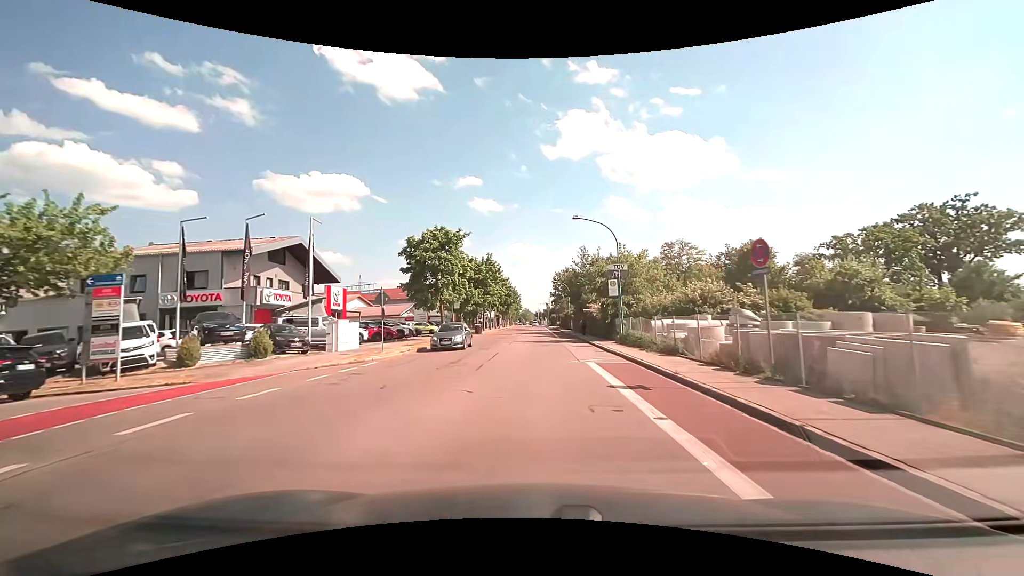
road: tertiary_link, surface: asphalt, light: Day
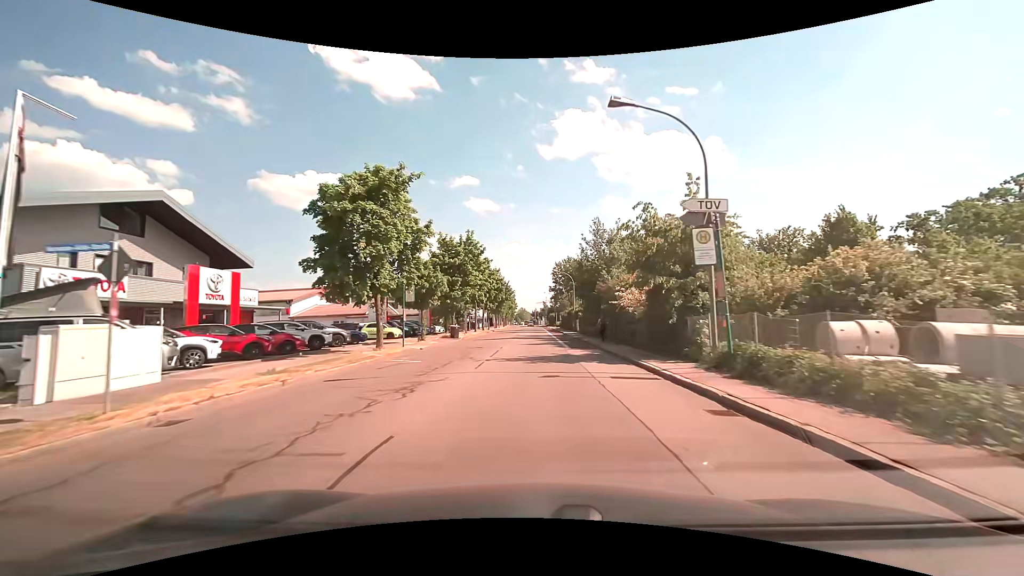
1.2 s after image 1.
(+0.1, +15.2) m; +1°
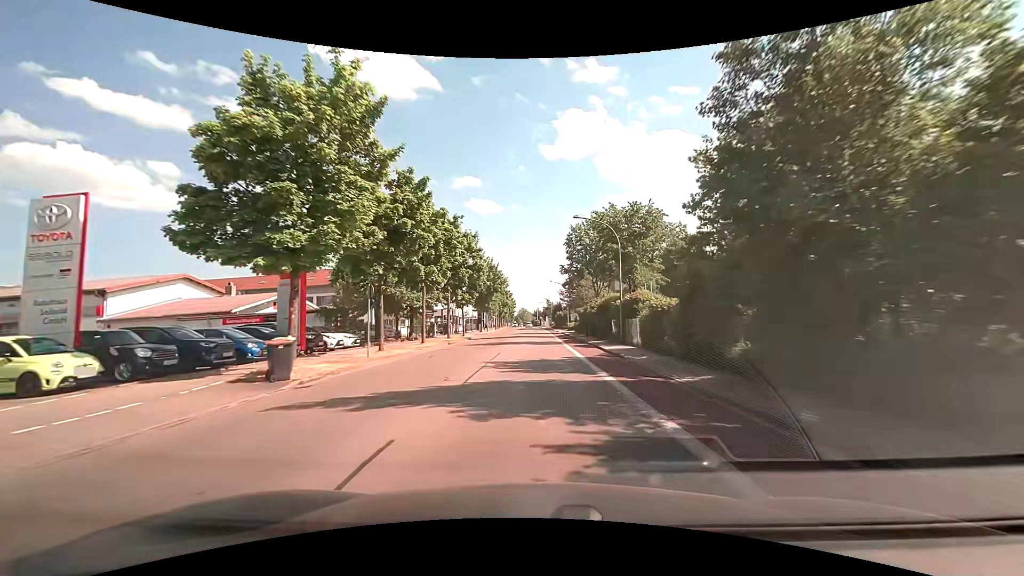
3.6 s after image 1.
(-0.3, +30.6) m; -1°
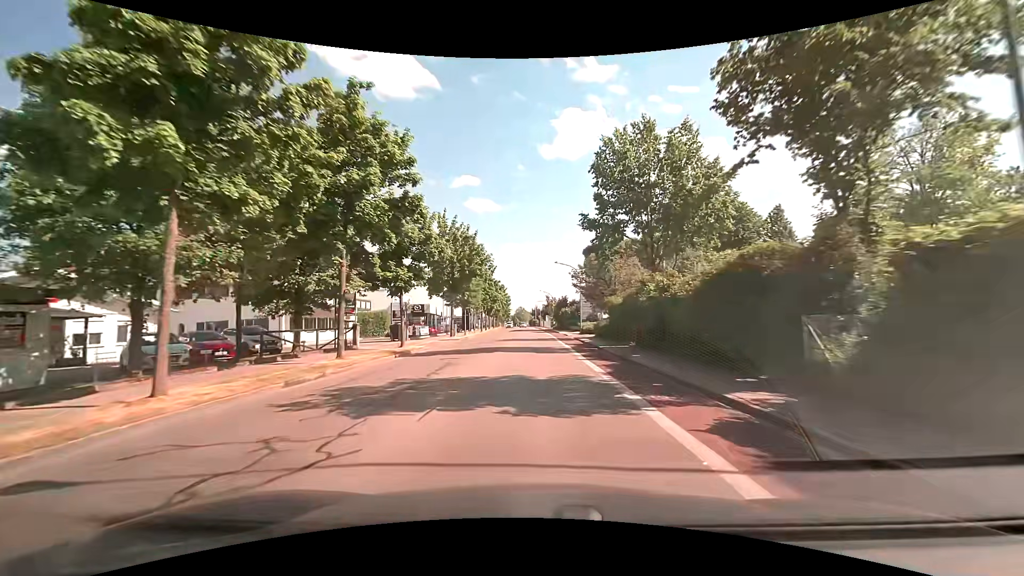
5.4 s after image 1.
(+0.2, +23.1) m; 0°
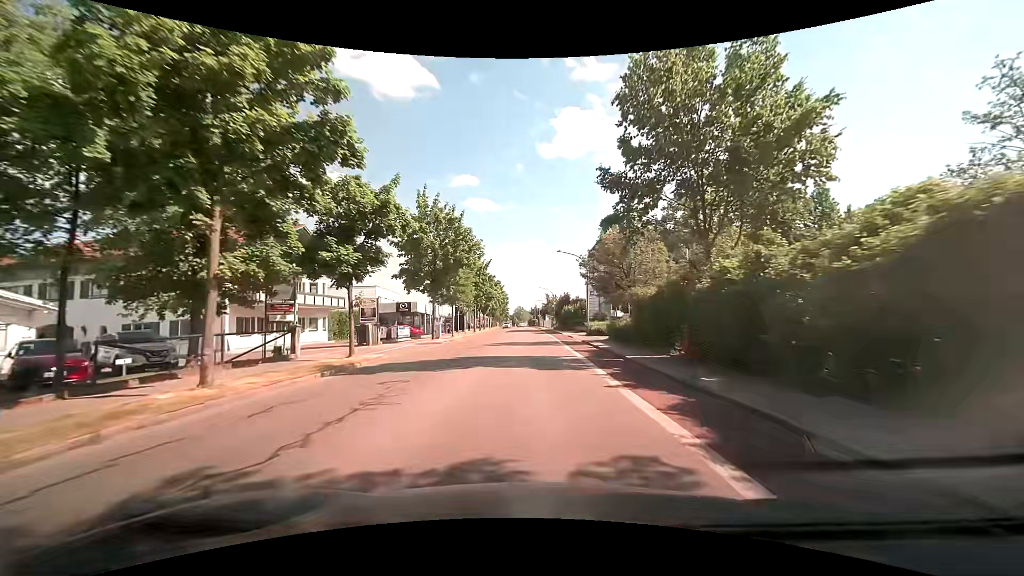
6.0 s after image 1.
(+0.1, +7.7) m; 0°
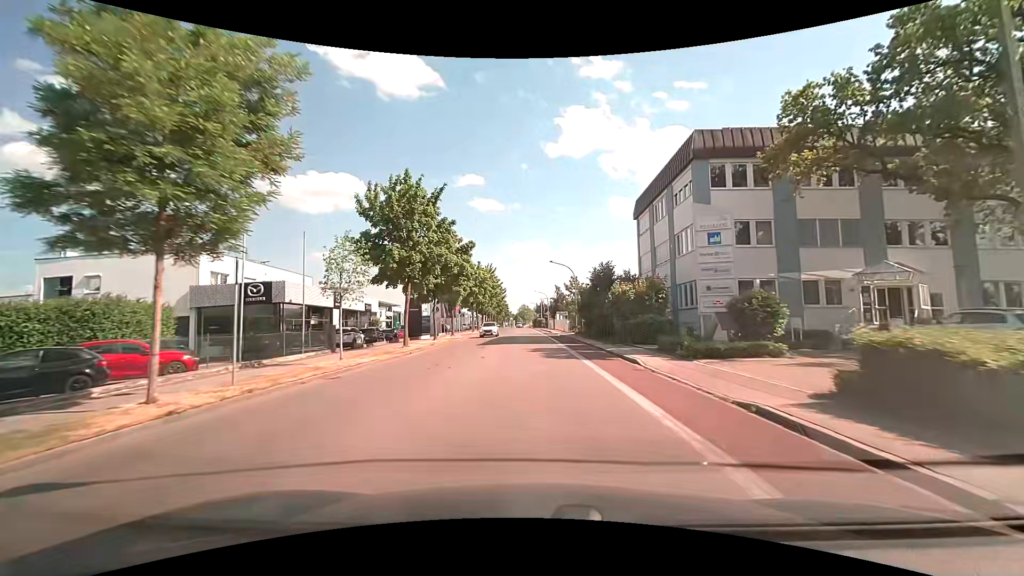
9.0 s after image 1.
(0.0, +37.5) m; 0°
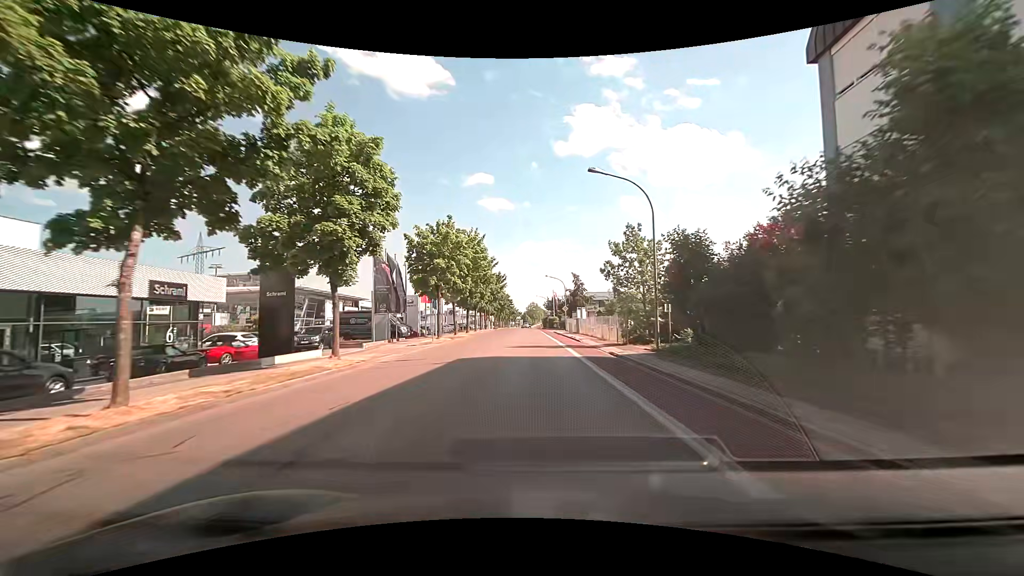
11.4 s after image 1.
(-0.2, +30.2) m; -1°
(0, +10) (0, +20) (0, +30) (0, +40) (-1, +50) (-1, +60) (-1, +70) (-2, +80) (-2, +90) (-2, +100) m
